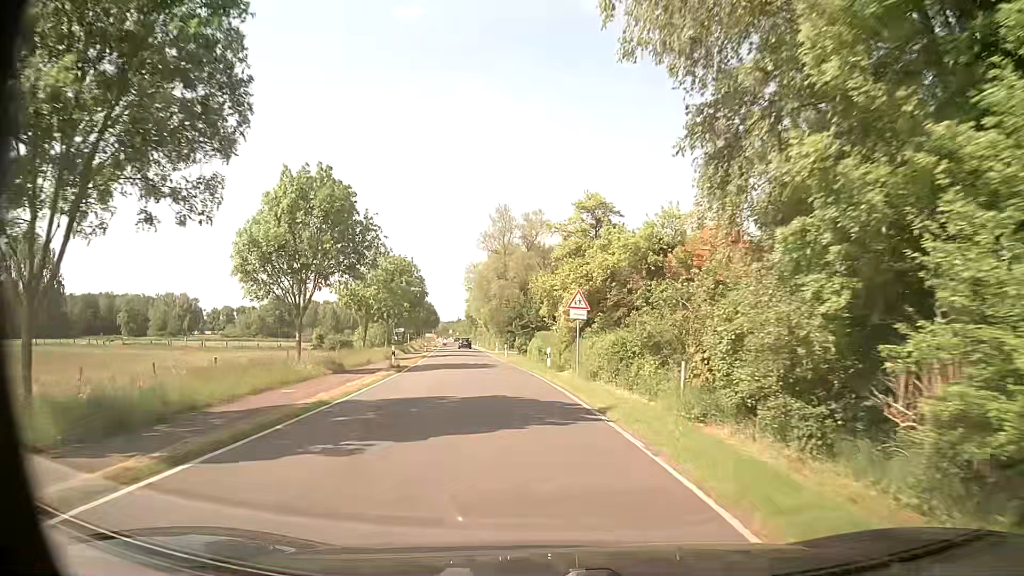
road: secondary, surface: asphalt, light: Day
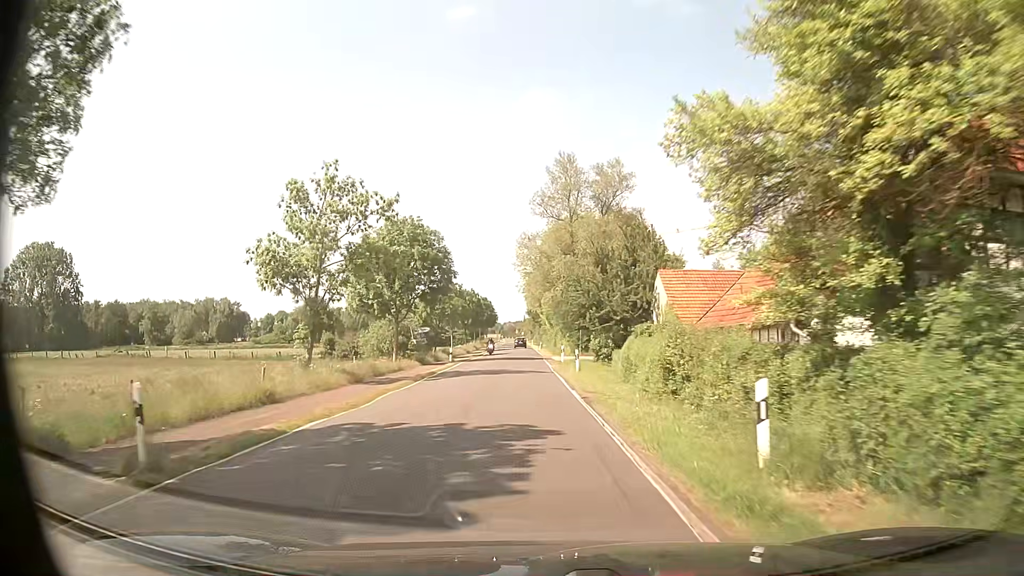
(-1.2, +23.8) m; -6°
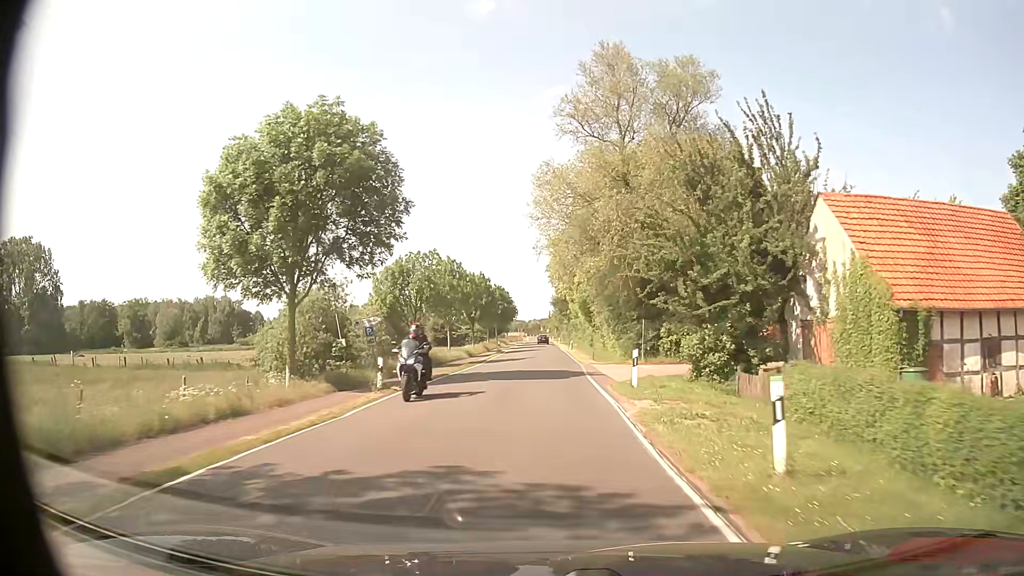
(-0.9, +23.8) m; -3°
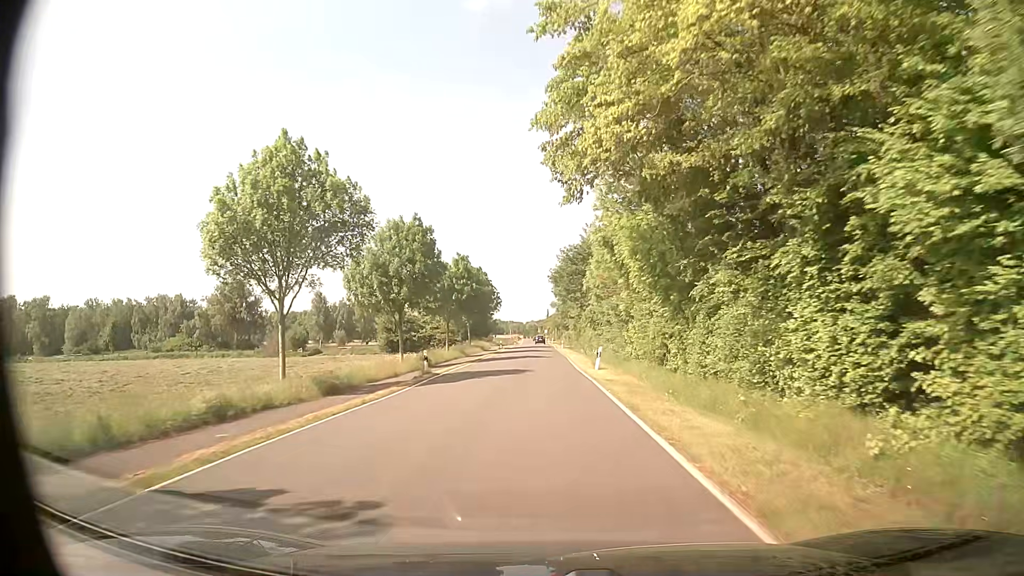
(+0.3, +39.8) m; 0°
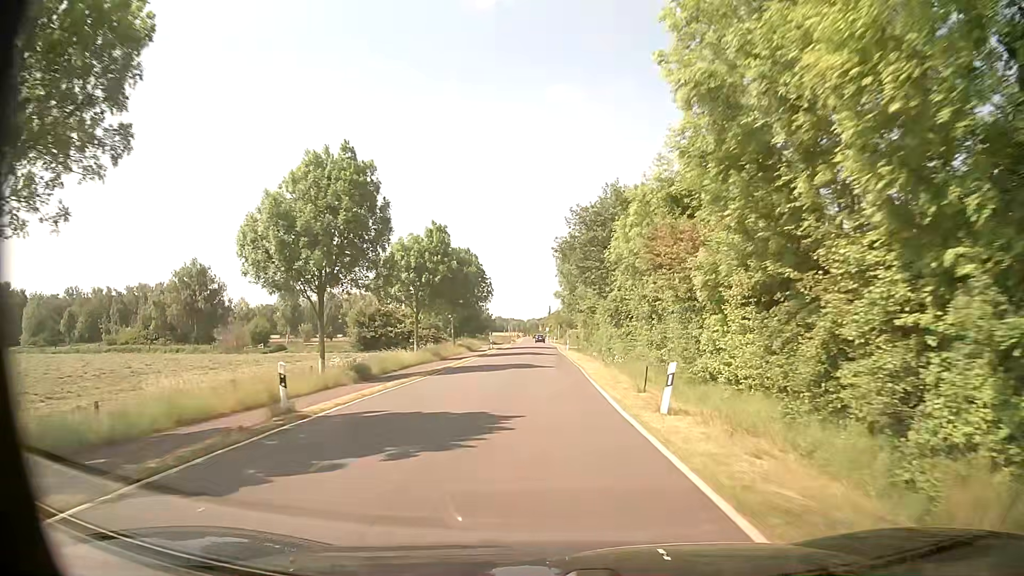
(+0.1, +15.9) m; 0°
(0, +10) (0, +20) (0, +30) (0, +40) (0, +50) (0, +60) (0, +70) (0, +80) (0, +90) (0, +100) m
